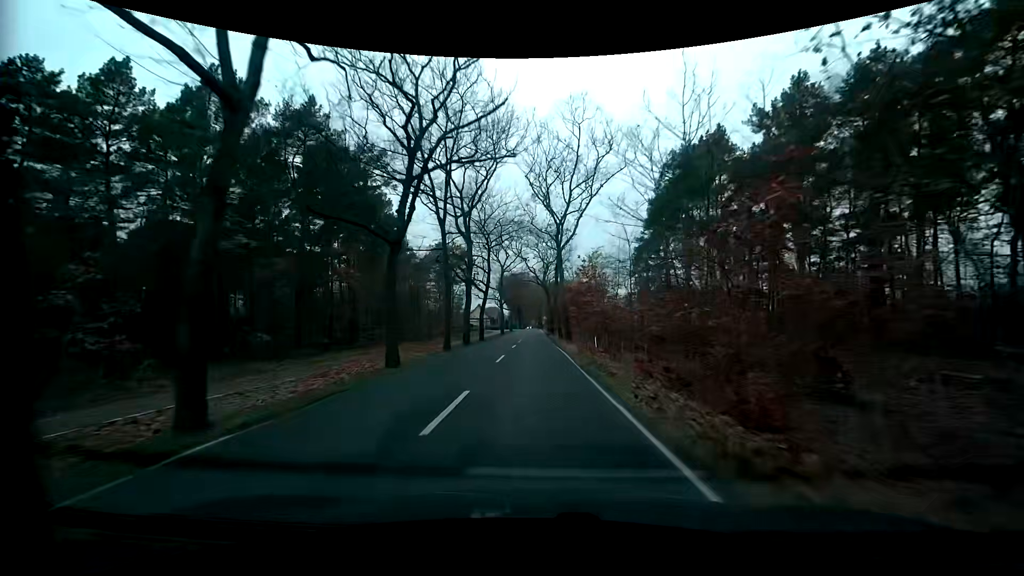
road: tertiary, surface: asphalt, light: Day
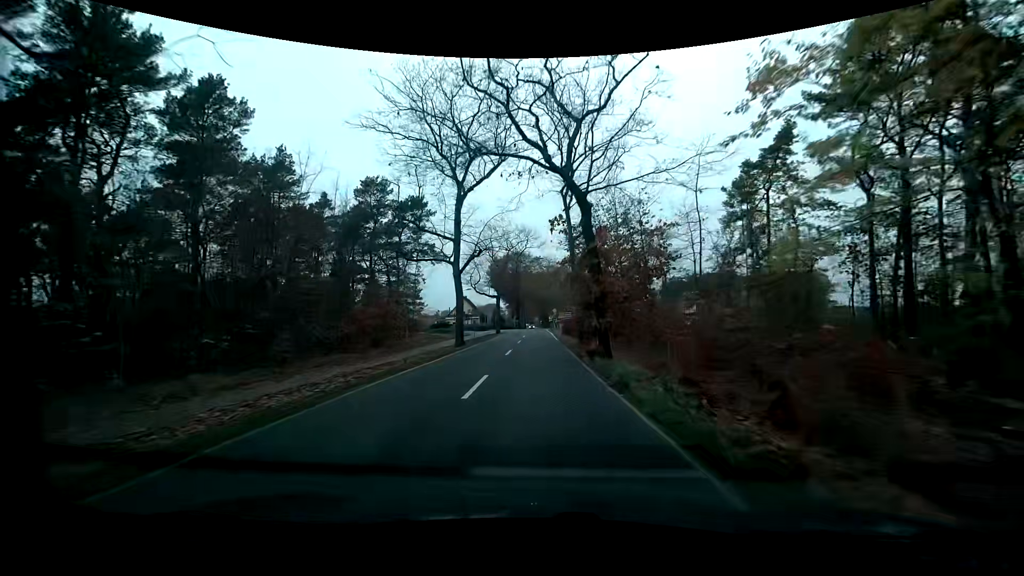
(-0.1, +45.4) m; -1°
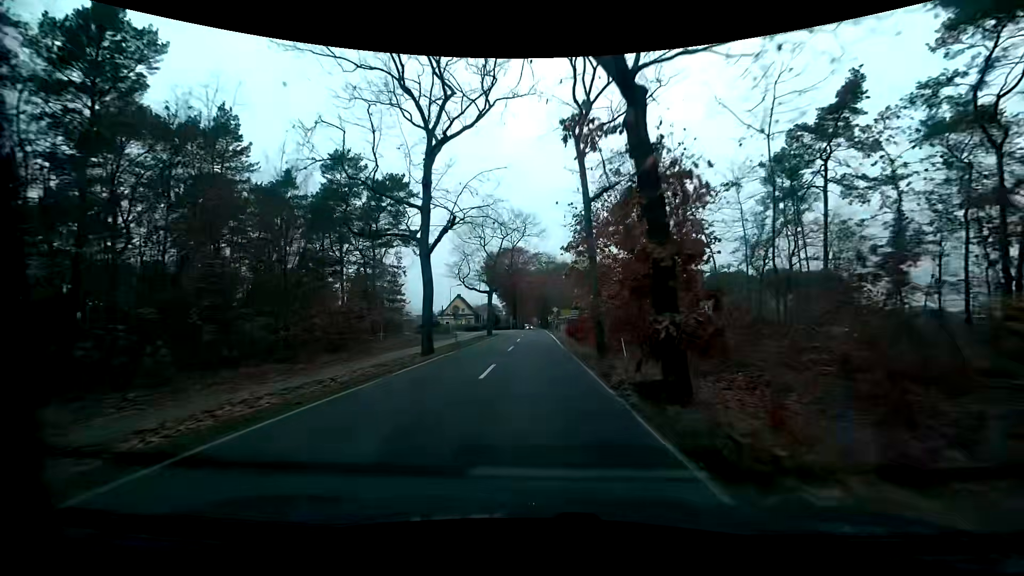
(+0.1, +8.9) m; +1°
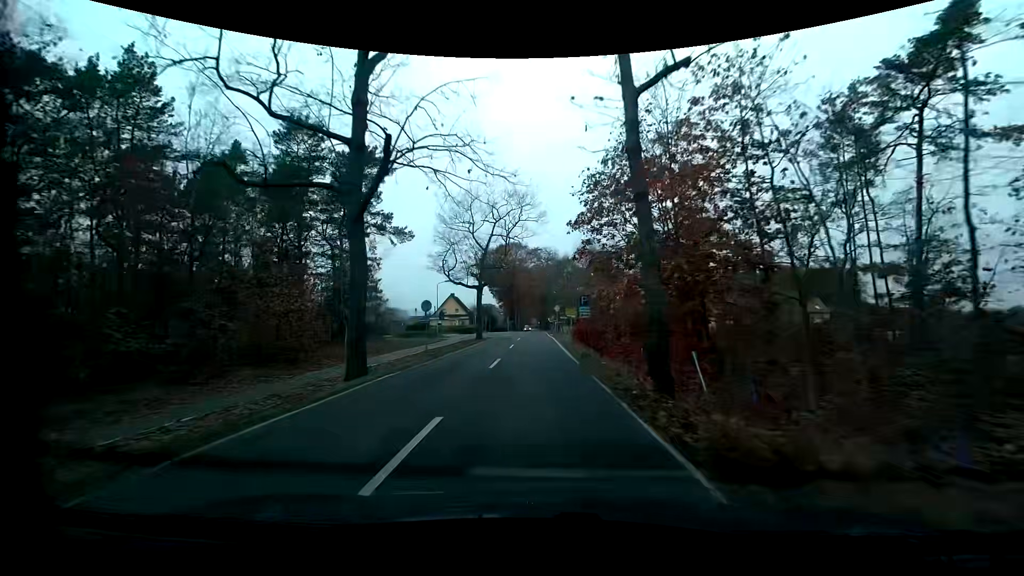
(0.0, +8.8) m; 0°
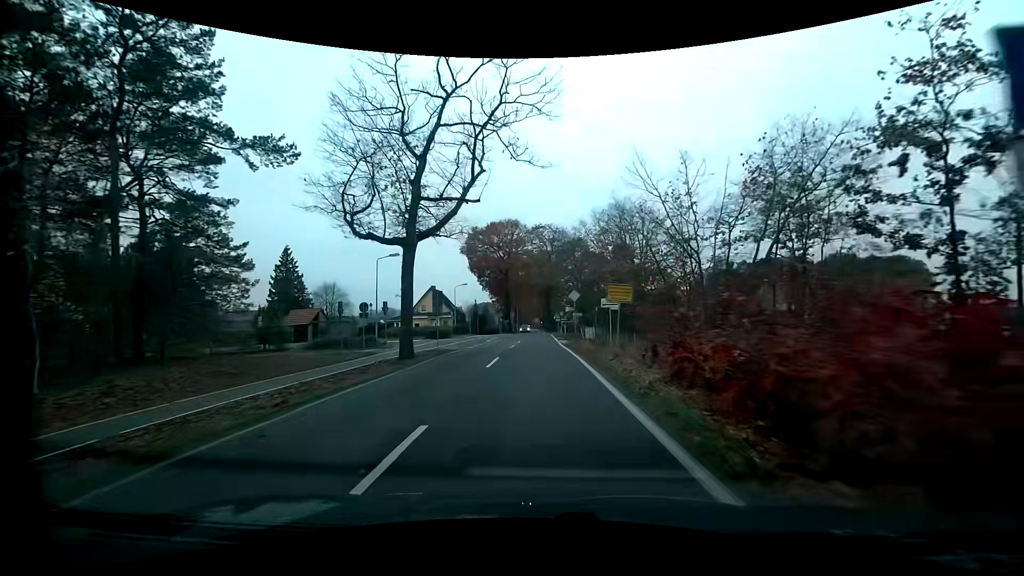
(-0.1, +24.5) m; -1°
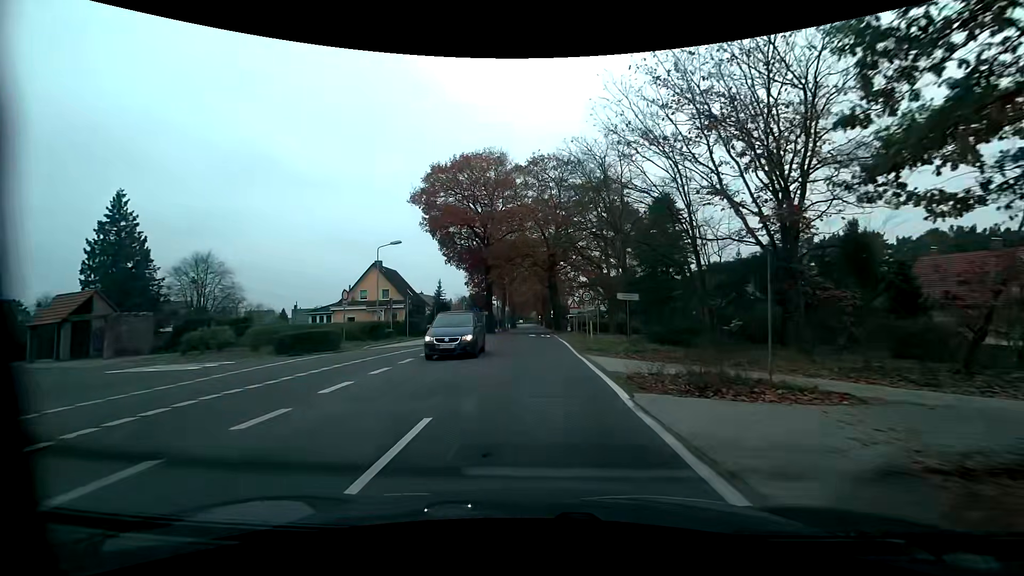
(0.0, +32.2) m; +1°
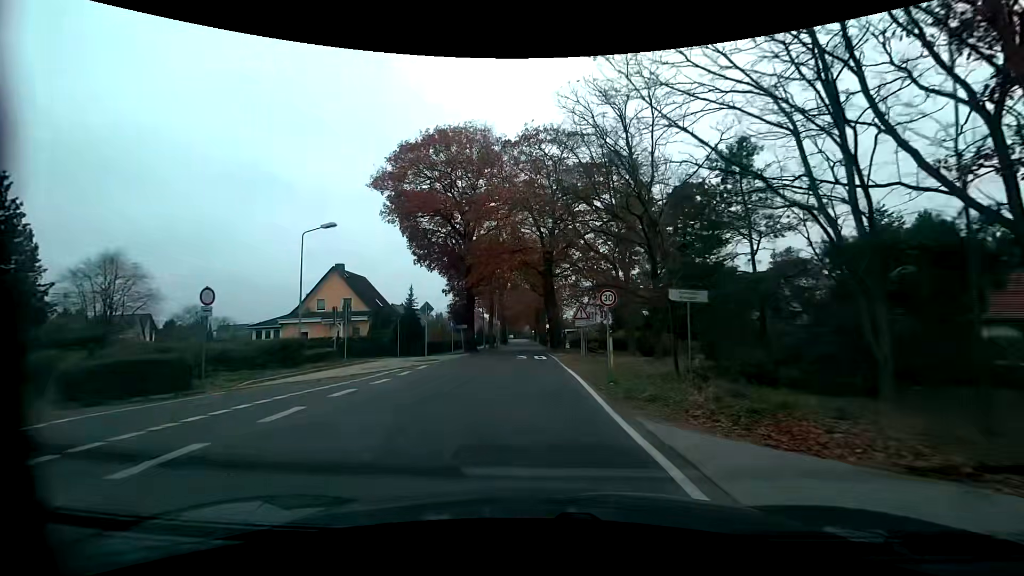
(0.0, +10.6) m; 0°
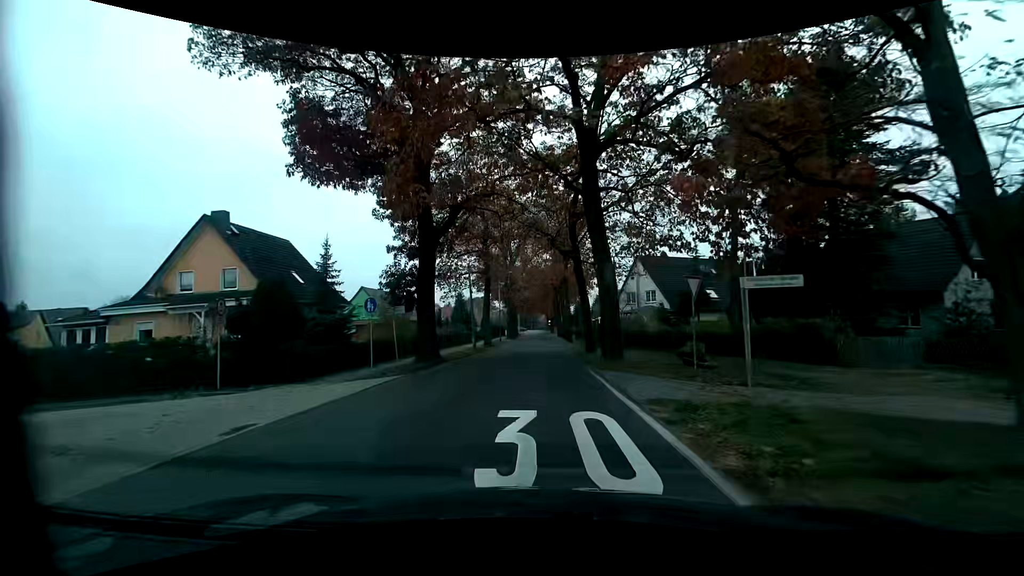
(-0.2, +22.9) m; -1°
(0, +10) (0, +20) (0, +30) (0, +40) (0, +50) (0, +60) (+1, +70) (+1, +80) (+1, +90) (+1, +100) m
